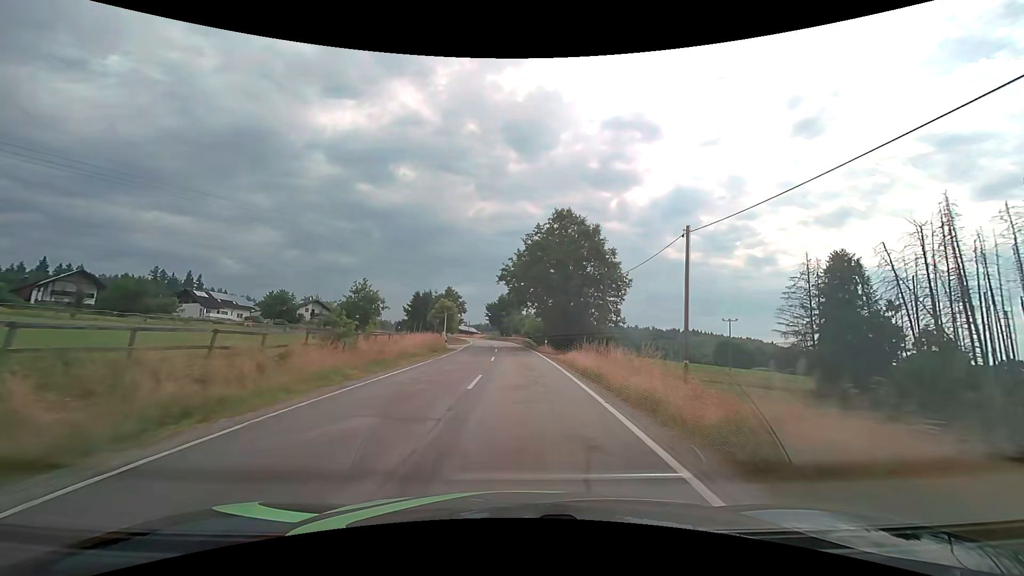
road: tertiary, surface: asphalt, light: Day
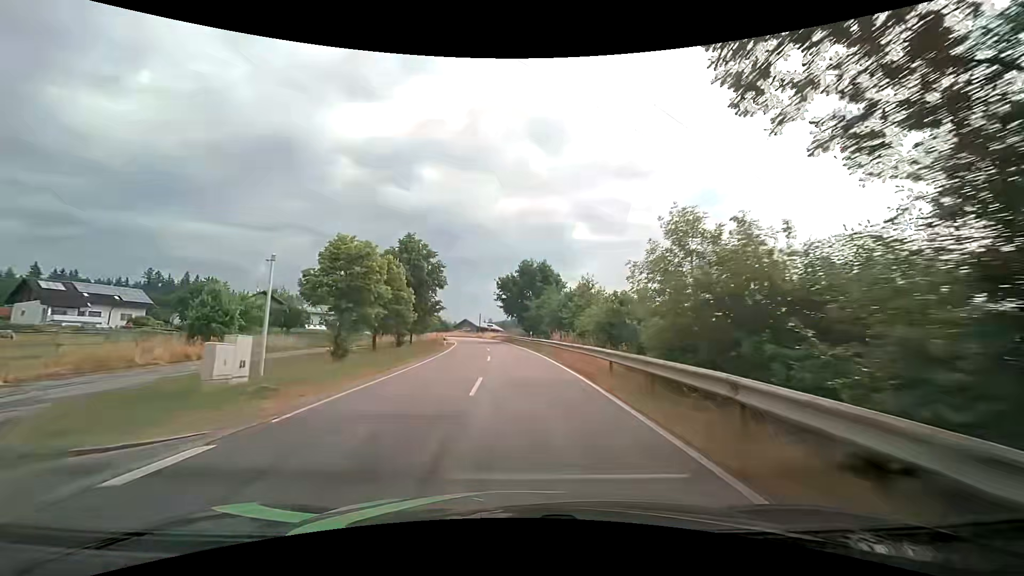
(-1.1, +50.4) m; -3°
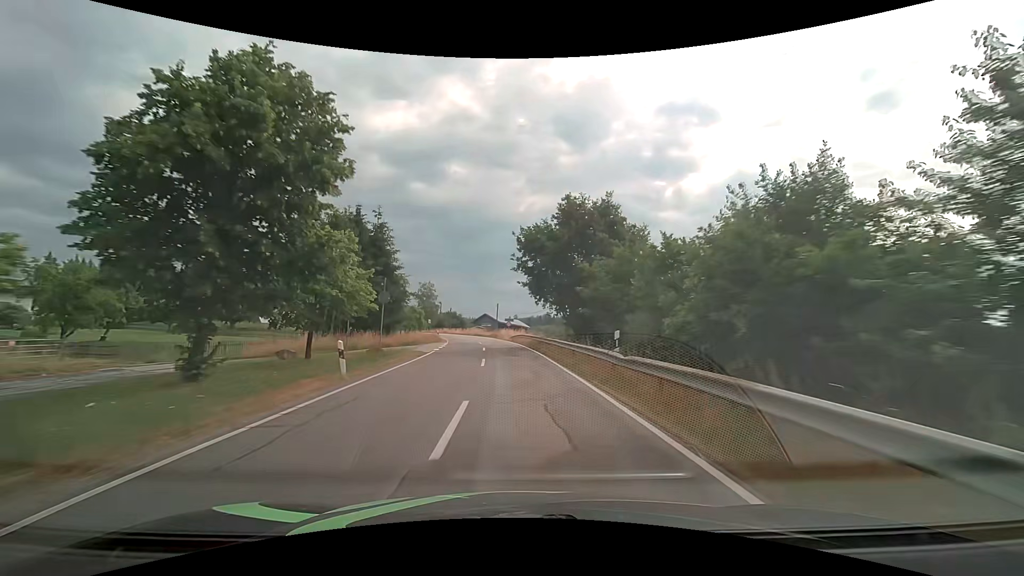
(-0.7, +28.8) m; -3°
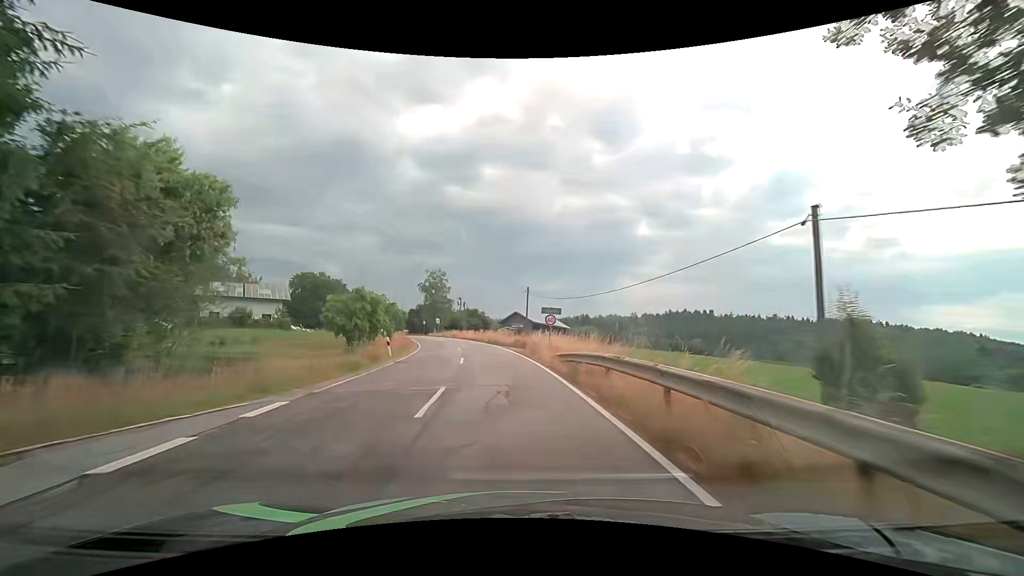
(-0.9, +33.7) m; -4°
(0, +10) (-1, +20) (-2, +30) (-3, +40) (-5, +50) (-8, +59) (-10, +69) (-13, +78) (-17, +88) (-21, +97) m
